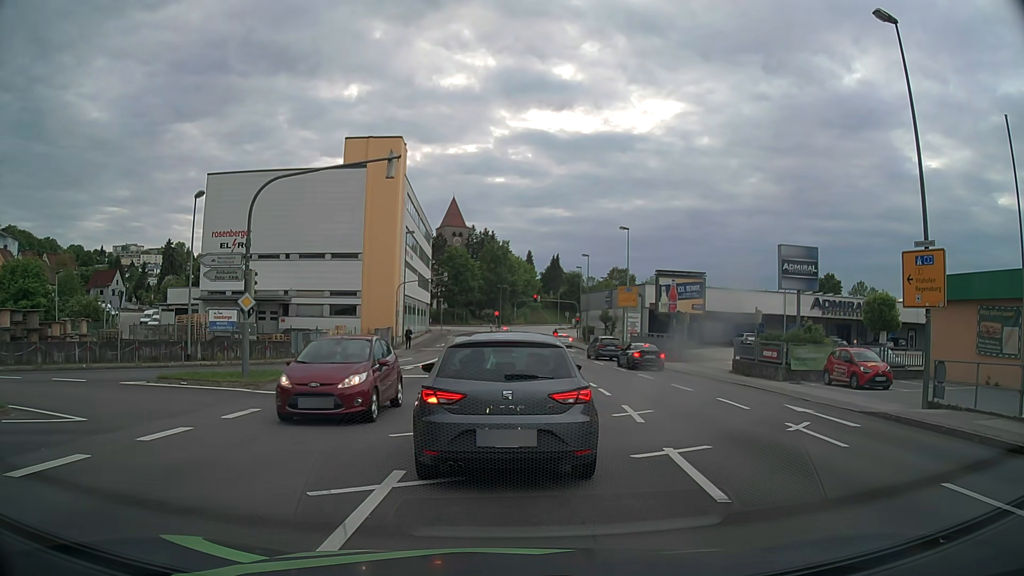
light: Day
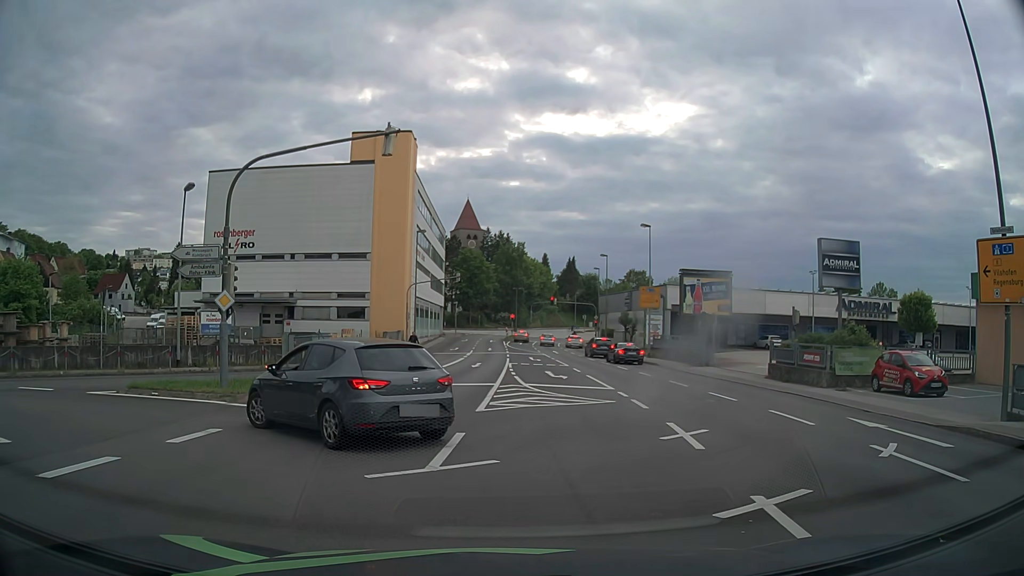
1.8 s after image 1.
(0.0, +2.8) m; -1°
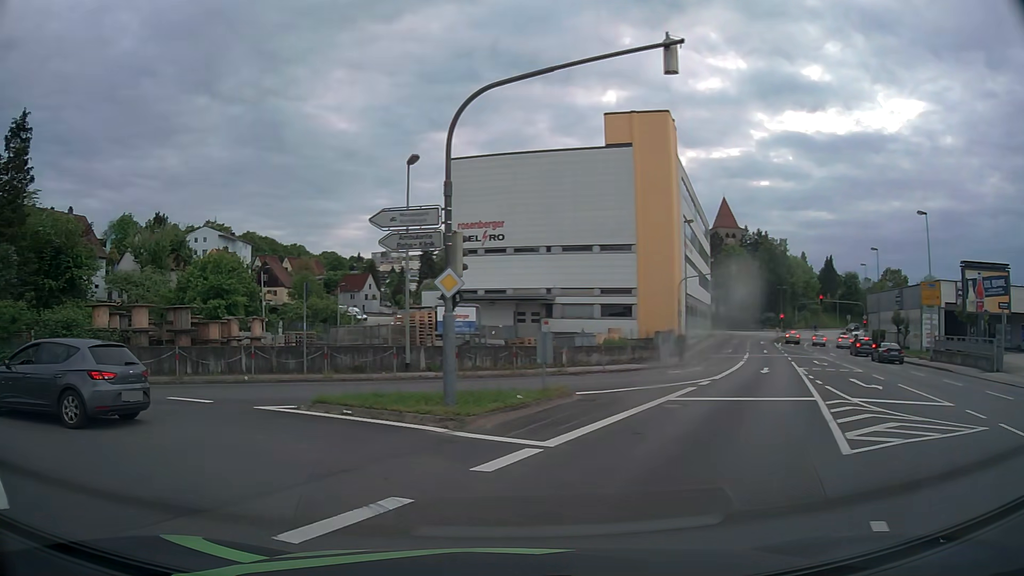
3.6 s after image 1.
(-0.9, +5.4) m; -21°
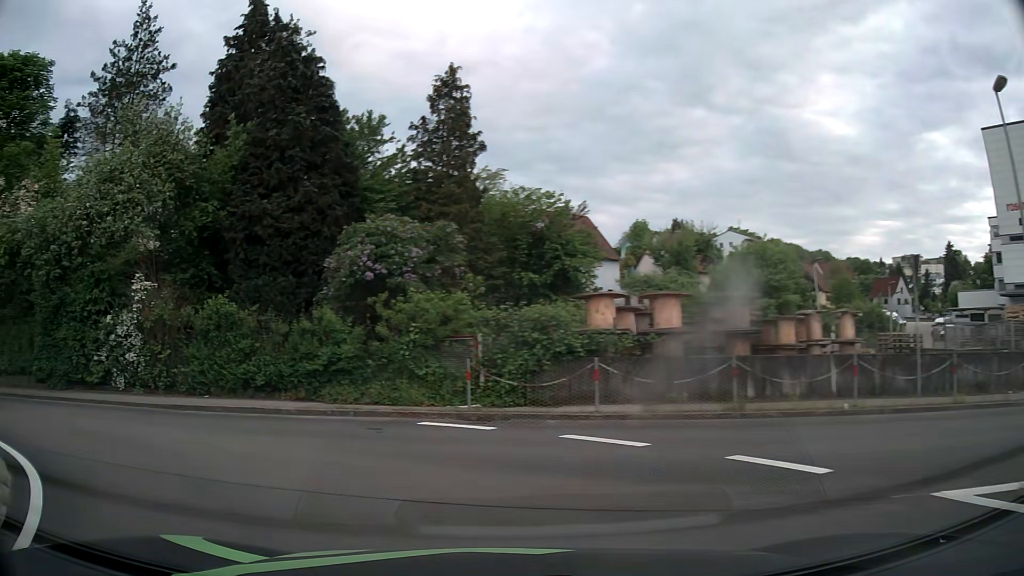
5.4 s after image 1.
(-3.1, +7.8) m; -43°
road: tertiary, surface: asphalt
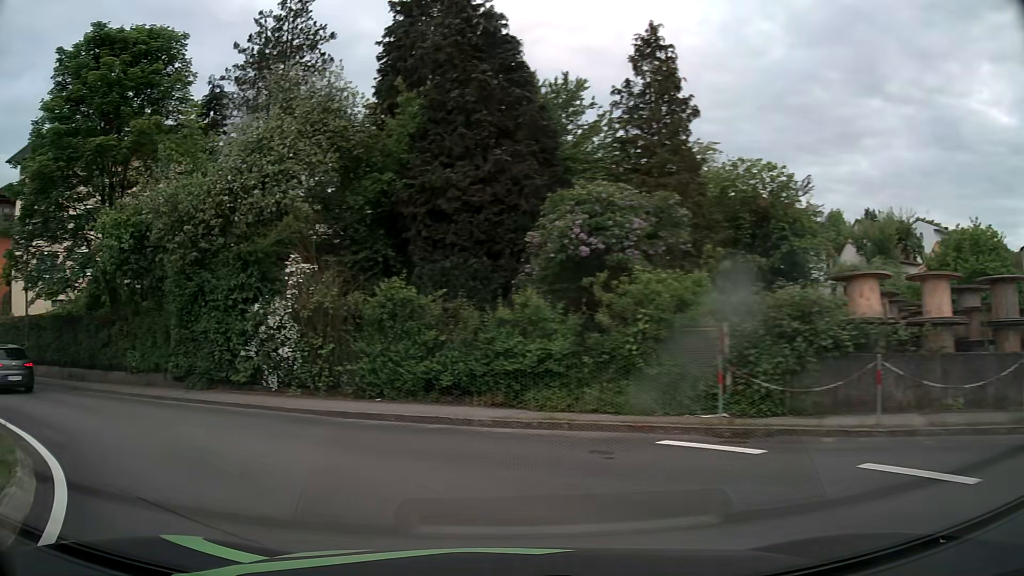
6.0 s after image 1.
(-0.5, +3.1) m; -18°
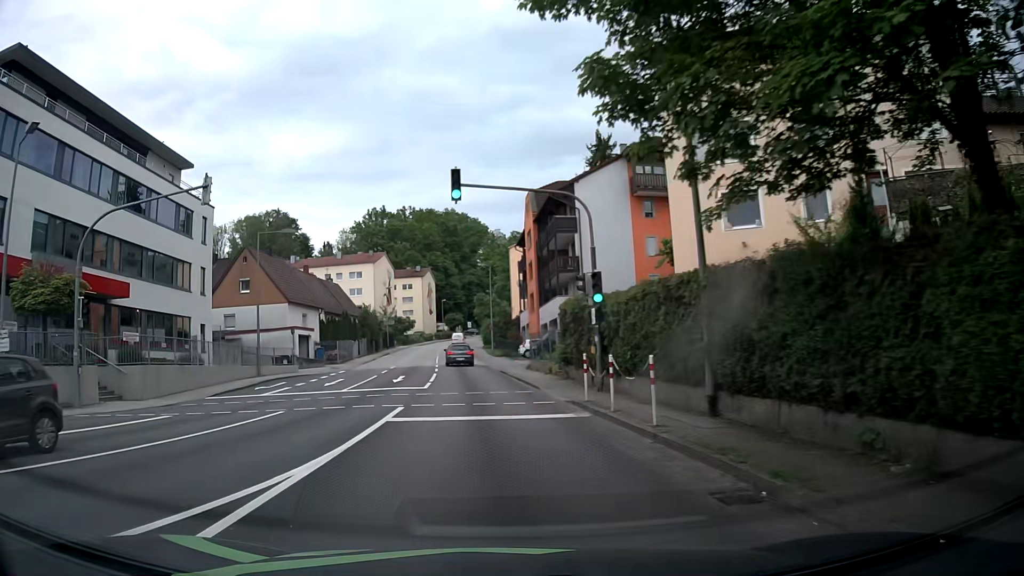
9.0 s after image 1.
(-10.9, +14.6) m; -61°
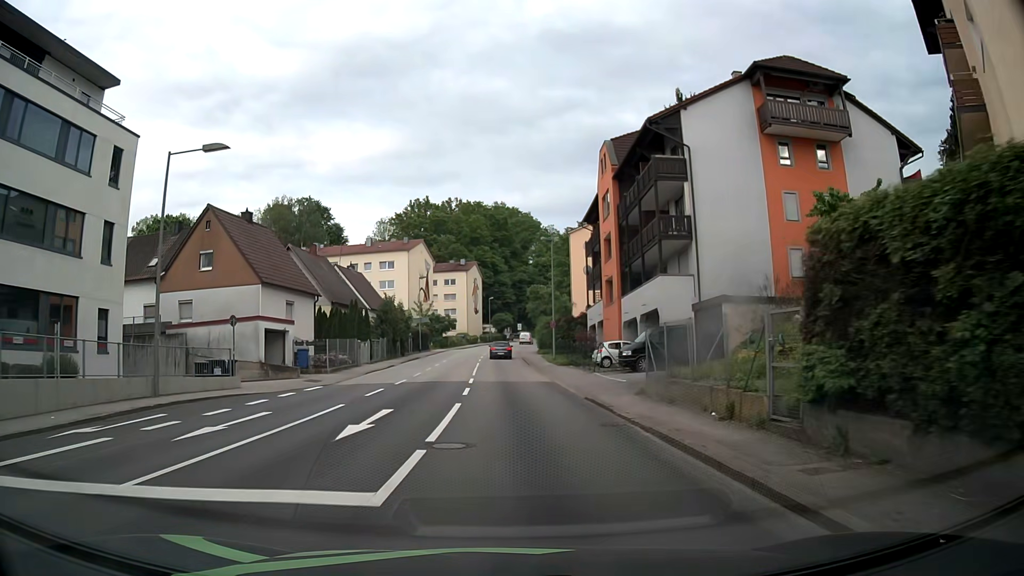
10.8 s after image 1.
(-1.1, +16.8) m; -5°
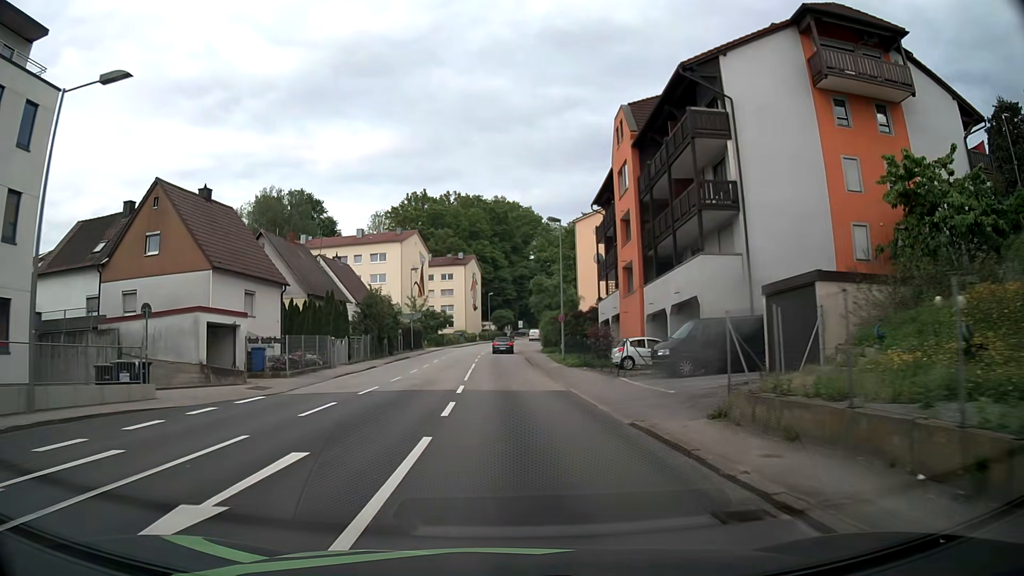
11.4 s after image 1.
(0.0, +6.6) m; 0°
(0, +10) (0, +20) (0, +30) (0, +40) (-1, +50) (0, +60) (0, +70) (+1, +80) (+2, +90) (+3, +100) m
